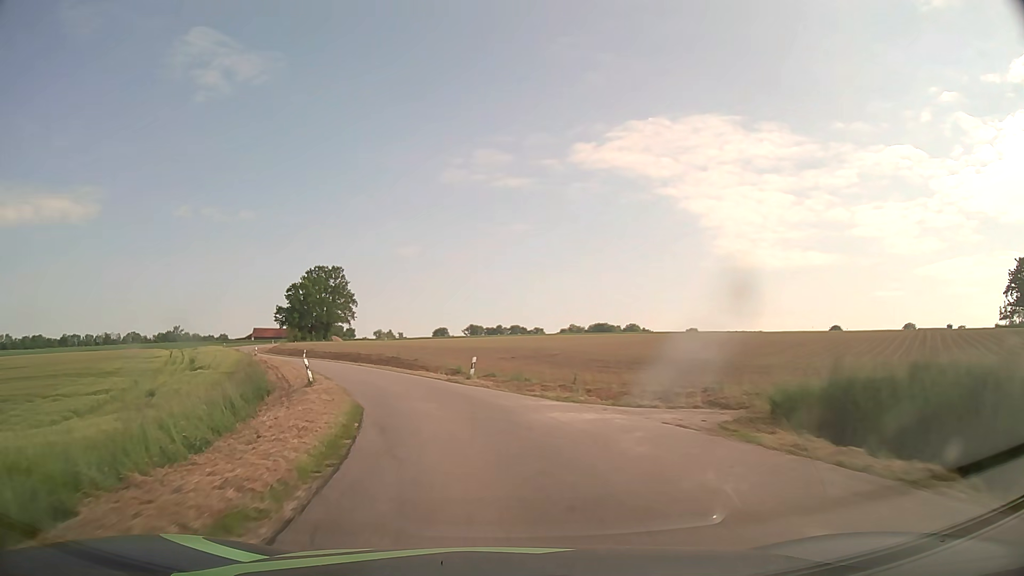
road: unclassified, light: Day
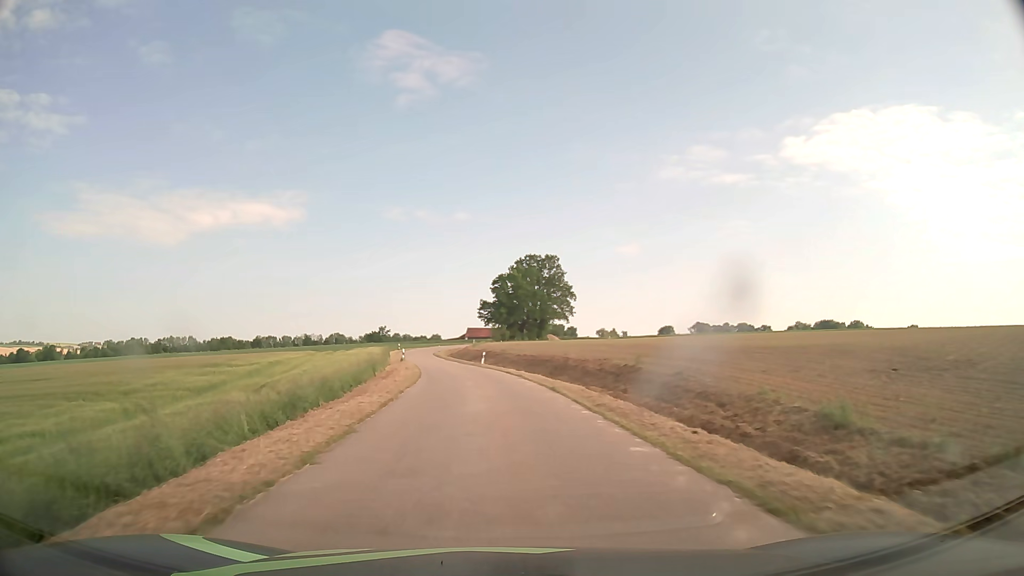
(-4.5, +26.9) m; -19°
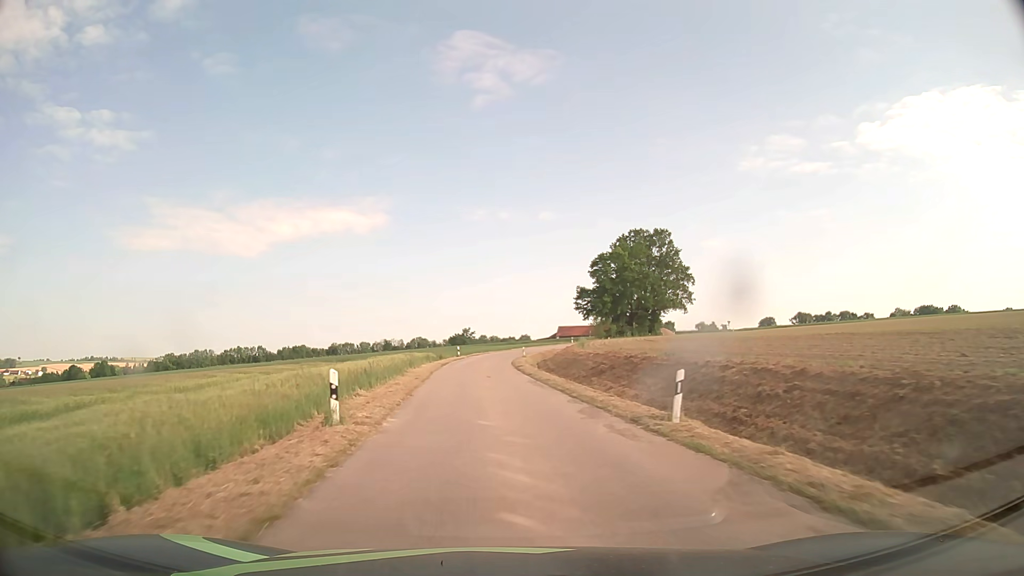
(-3.0, +36.7) m; -8°
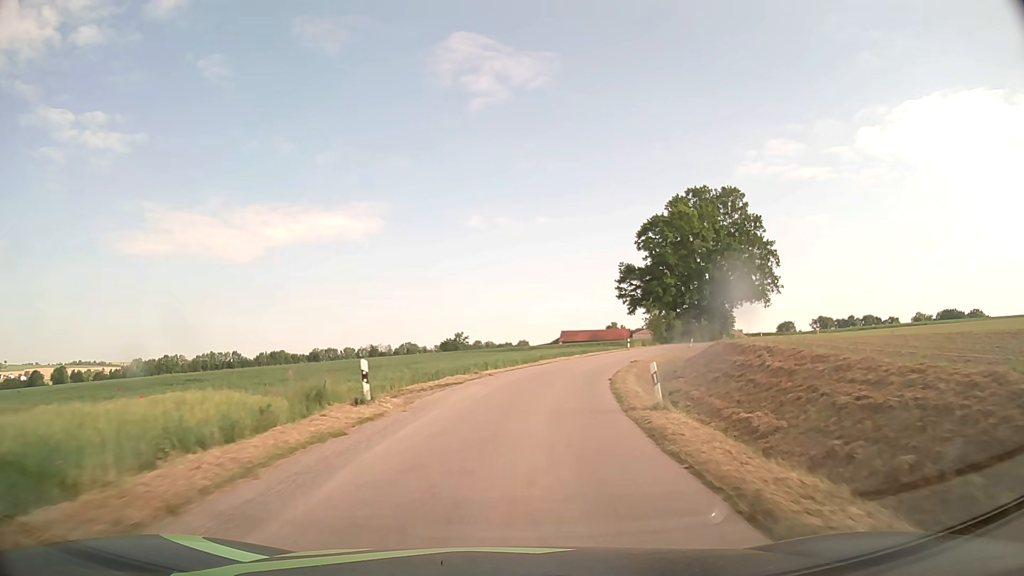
(-1.7, +46.0) m; 0°
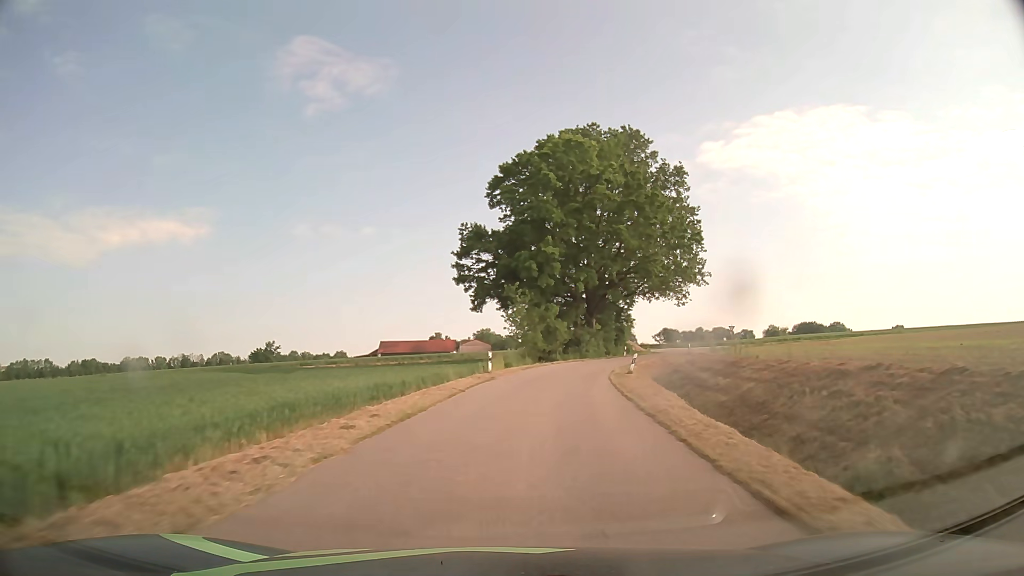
(+4.6, +35.9) m; +15°
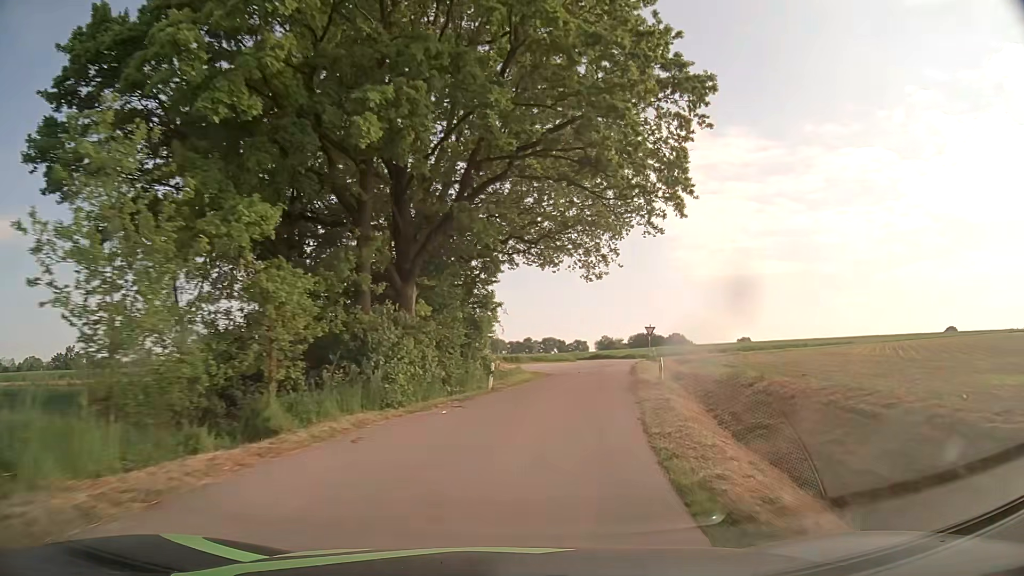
(+4.3, +35.8) m; +15°
